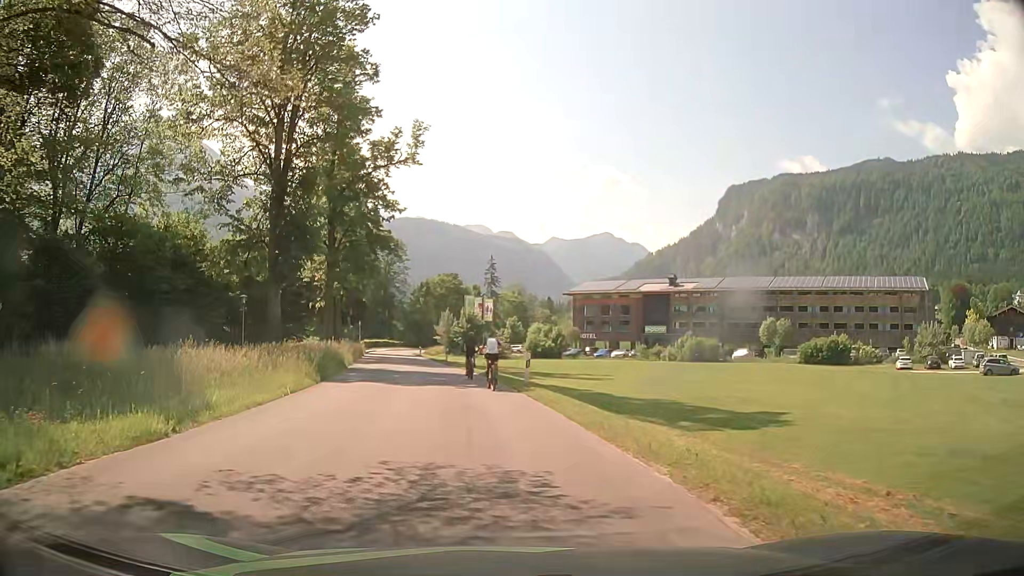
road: tertiary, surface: asphalt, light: Day
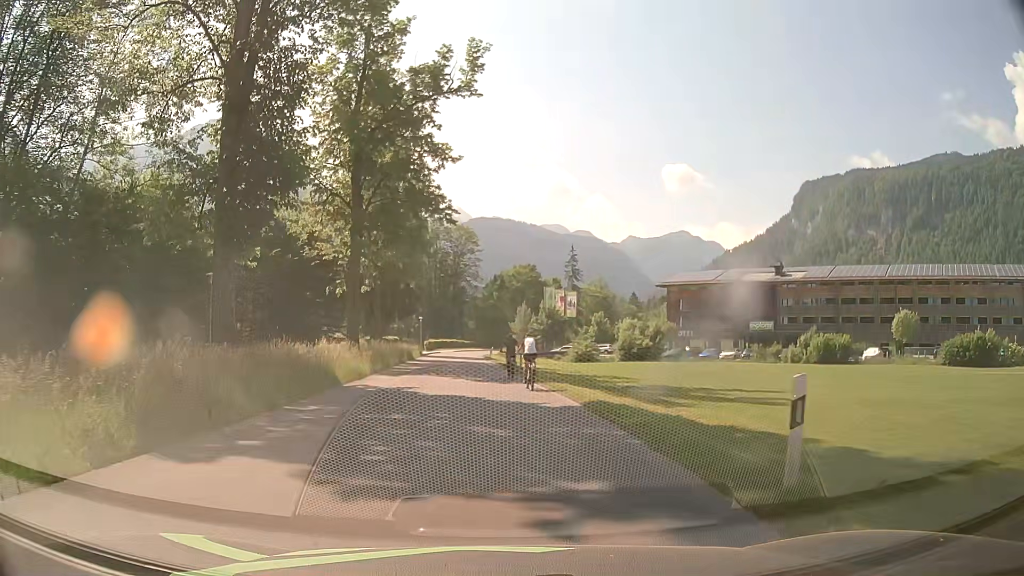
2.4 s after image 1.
(-1.0, +15.9) m; -6°
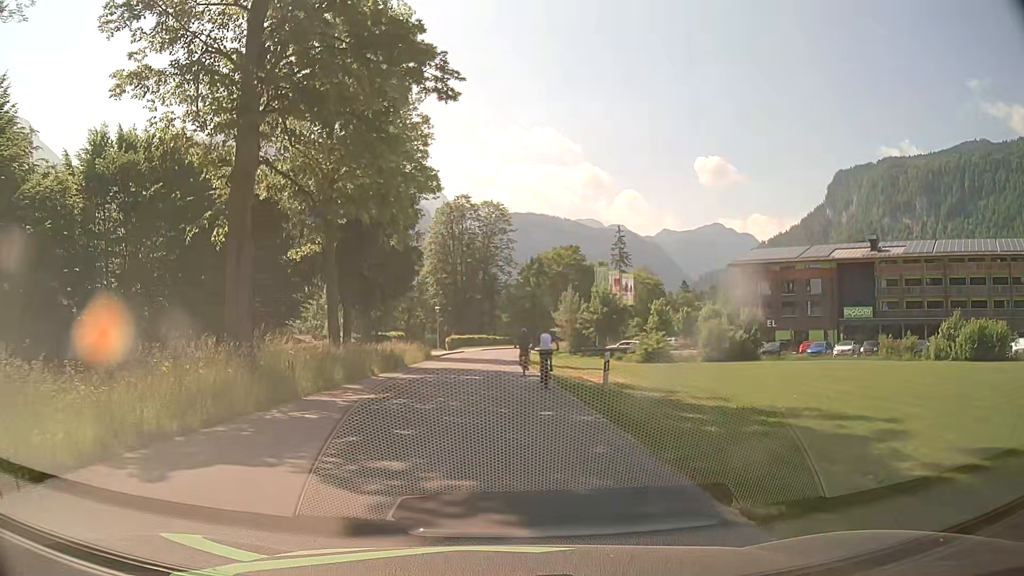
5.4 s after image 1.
(-0.6, +21.0) m; -3°
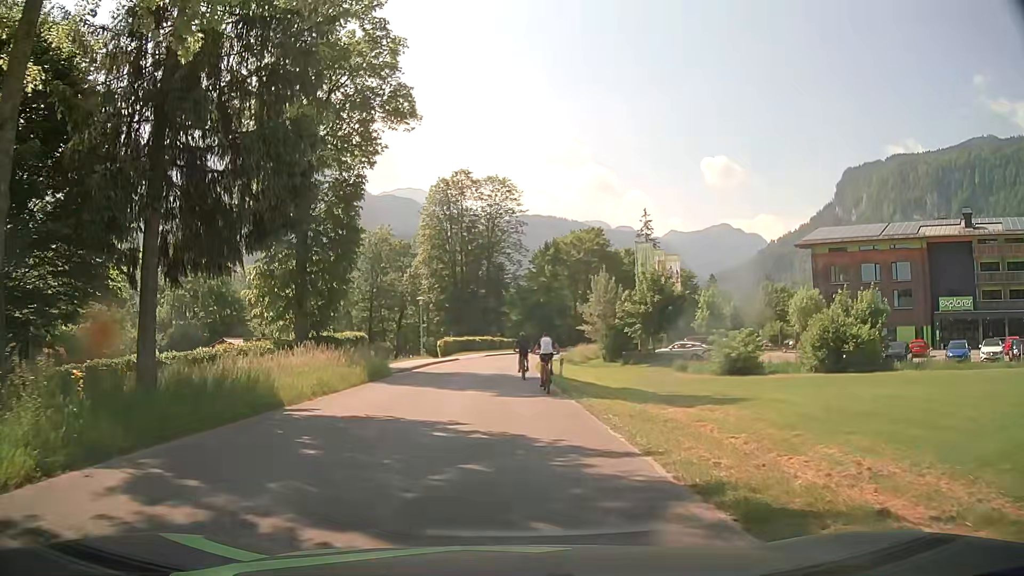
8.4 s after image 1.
(-0.4, +20.1) m; -1°
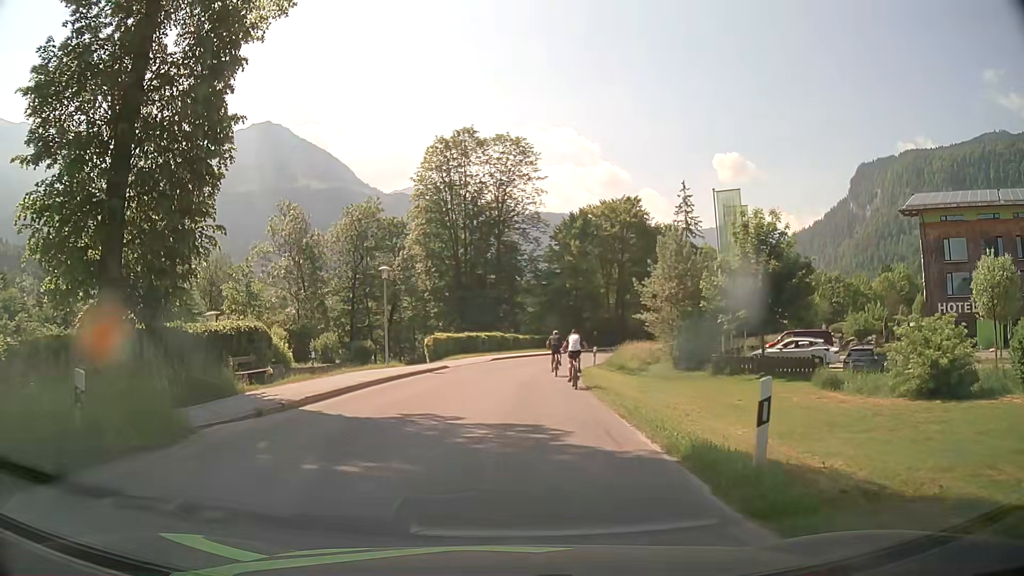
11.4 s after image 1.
(-0.4, +19.6) m; -2°
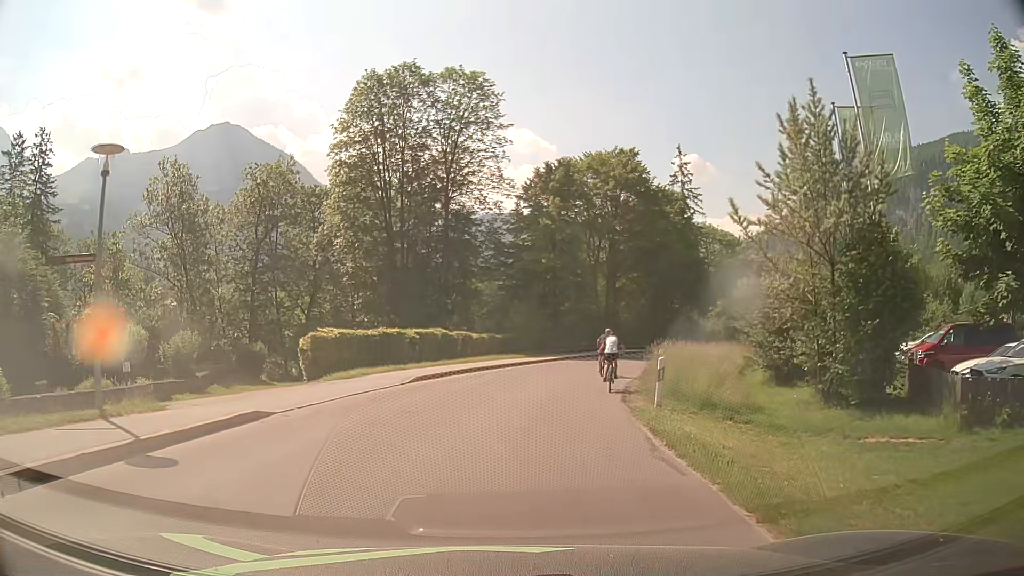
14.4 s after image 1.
(+0.6, +20.9) m; +3°
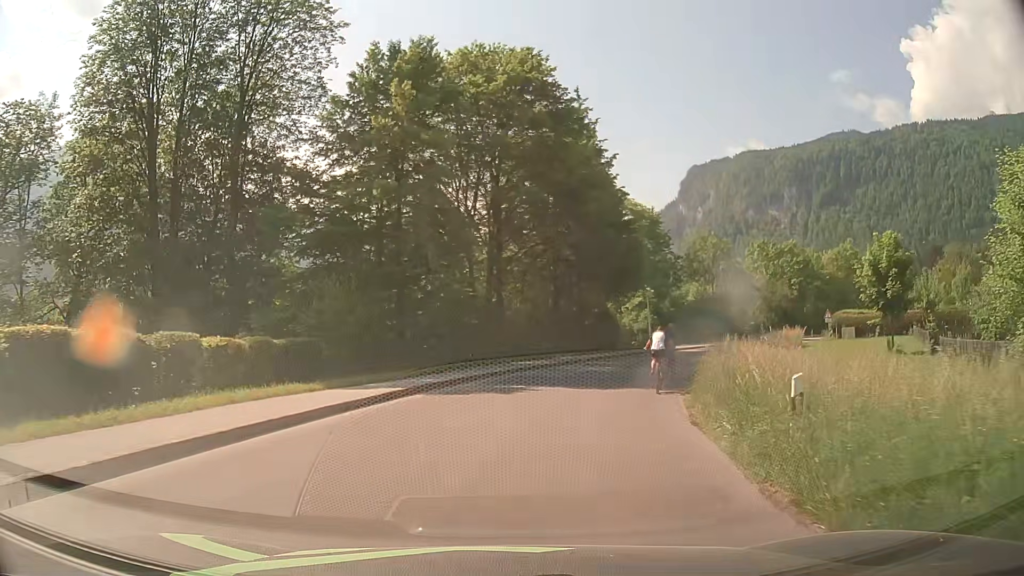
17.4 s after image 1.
(+2.0, +22.1) m; +12°
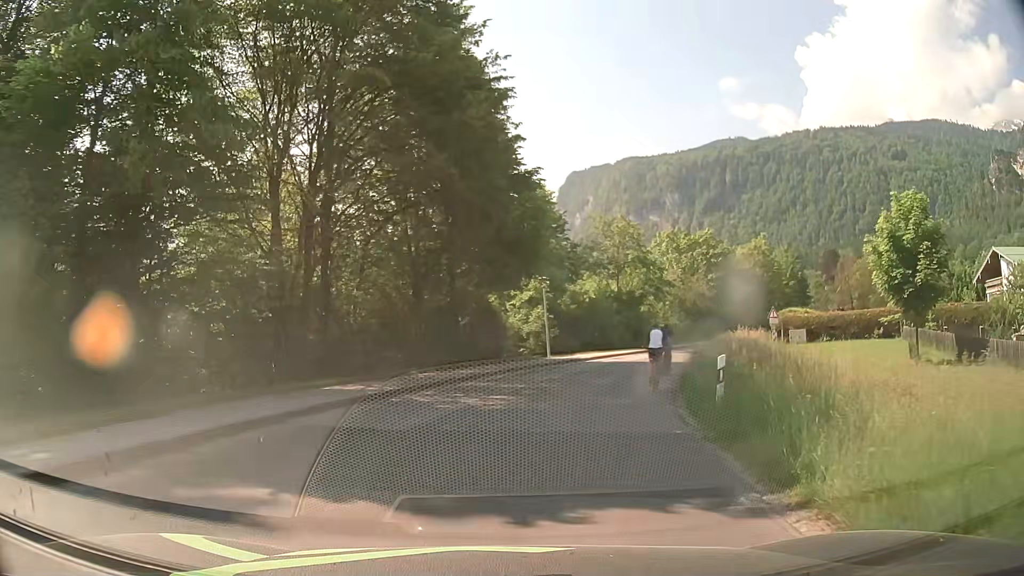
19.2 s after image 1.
(+1.3, +12.7) m; +11°
